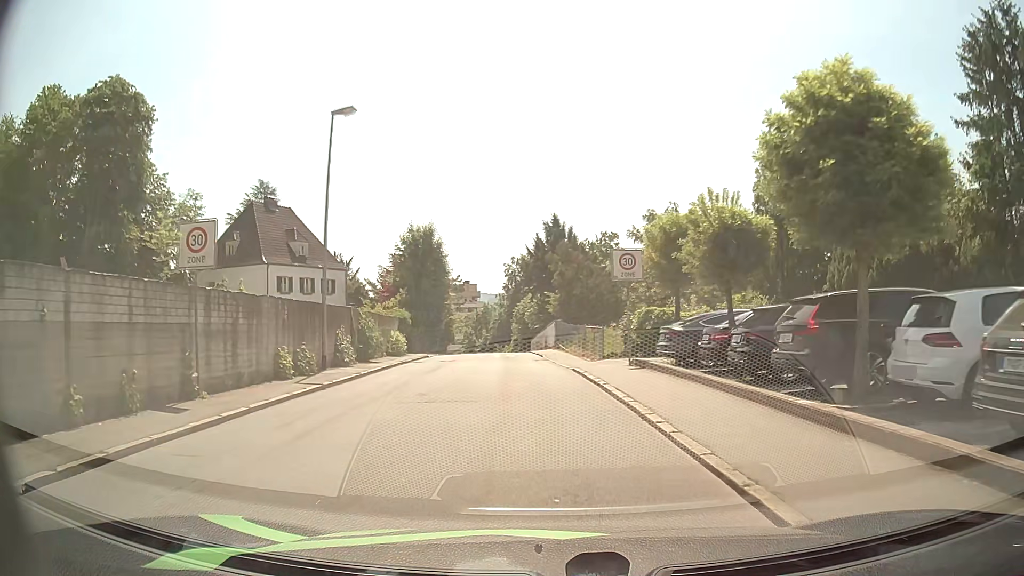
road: residential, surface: asphalt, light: Day
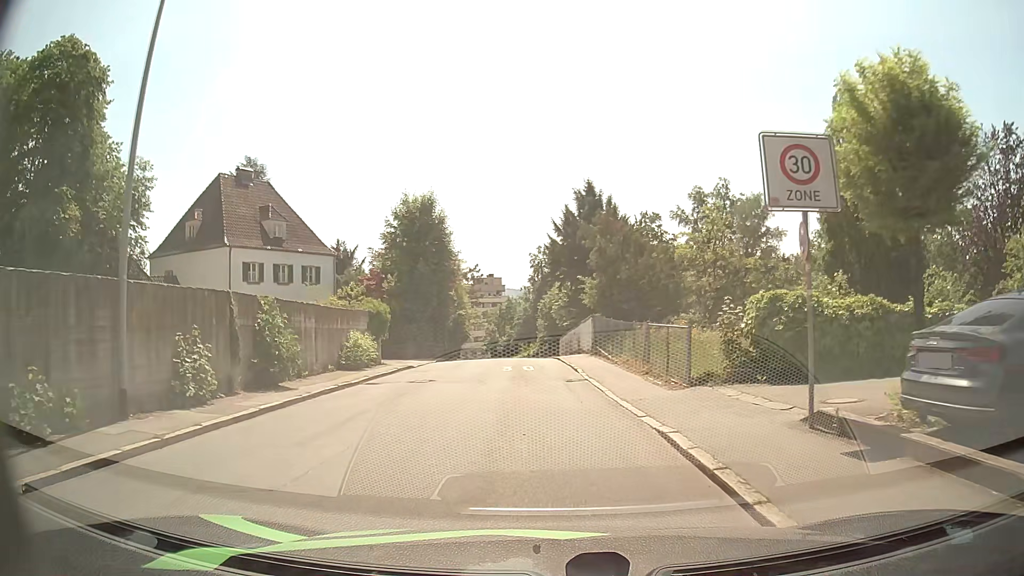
(-0.3, +11.5) m; -3°
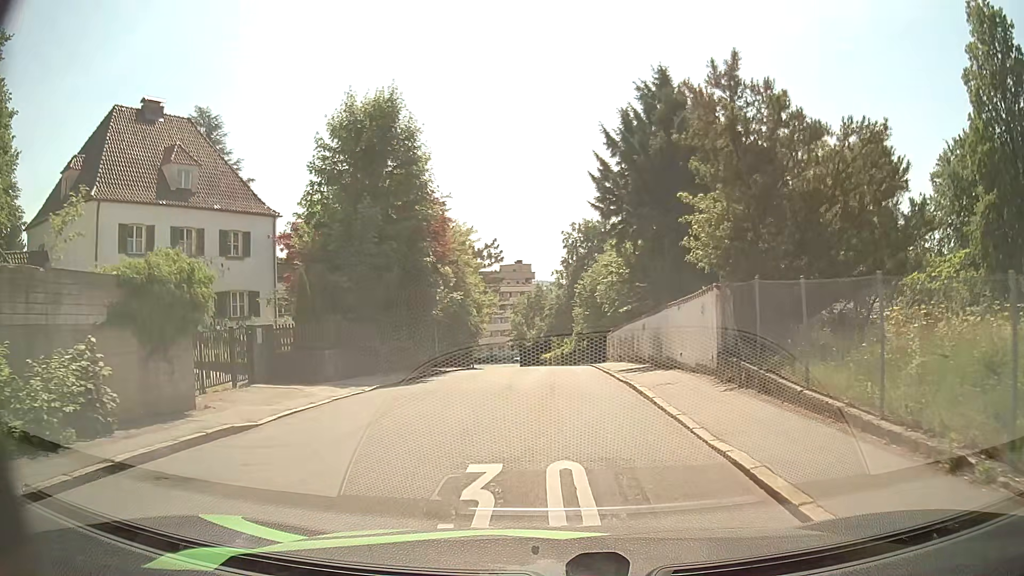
(-0.5, +17.9) m; -4°
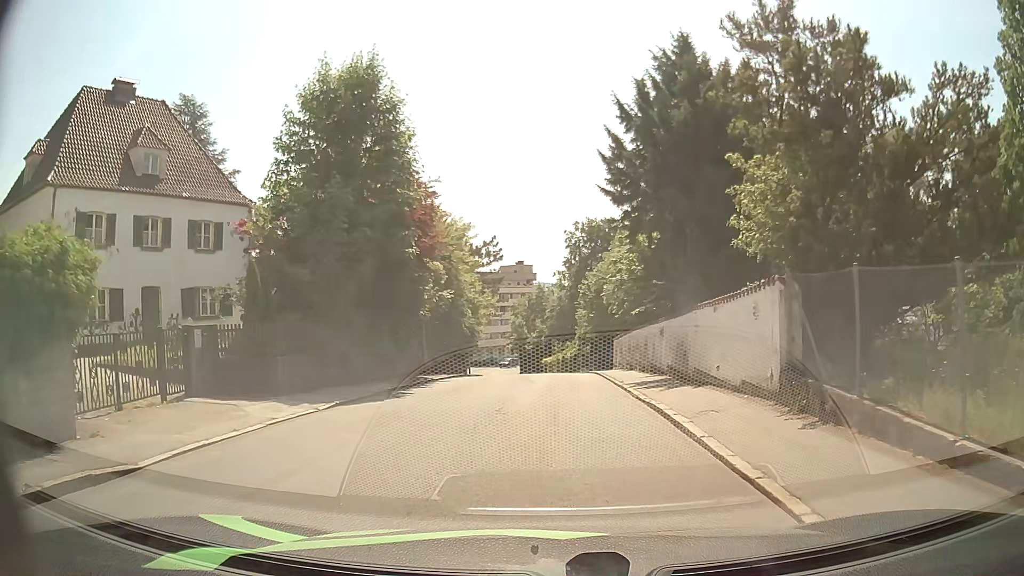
(0.0, +3.5) m; 0°
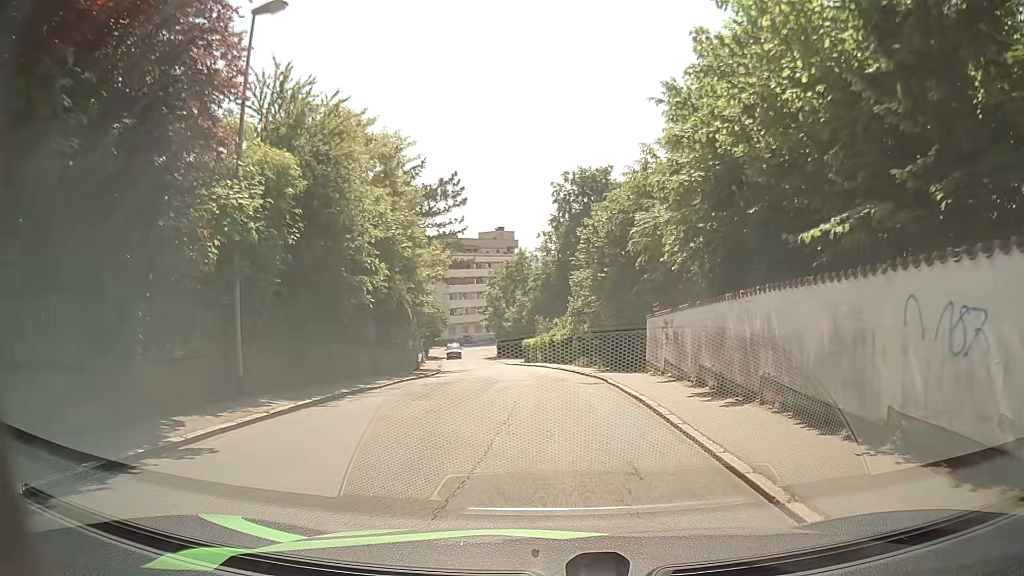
(+0.2, +17.5) m; +2°
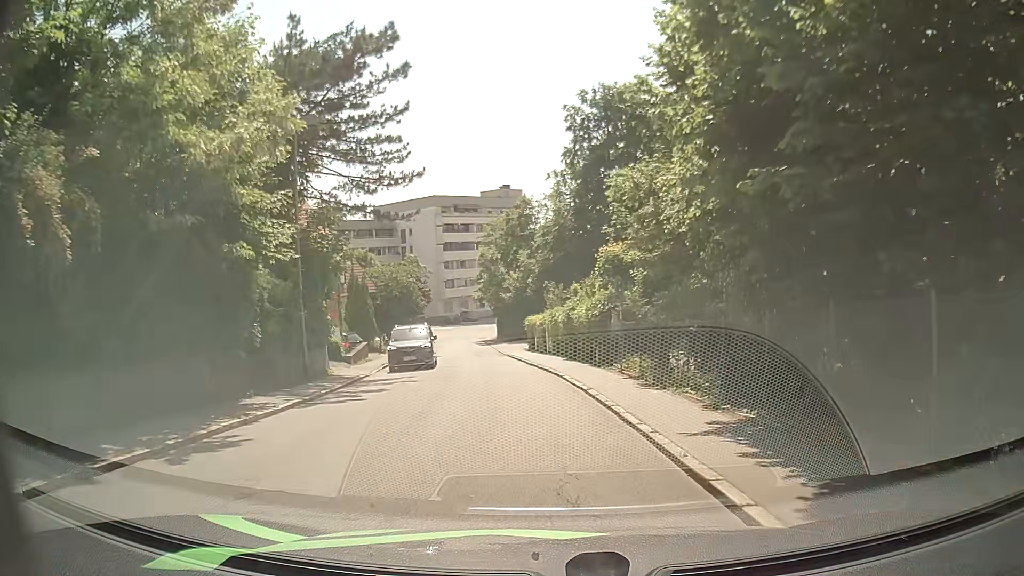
(0.0, +20.6) m; -1°
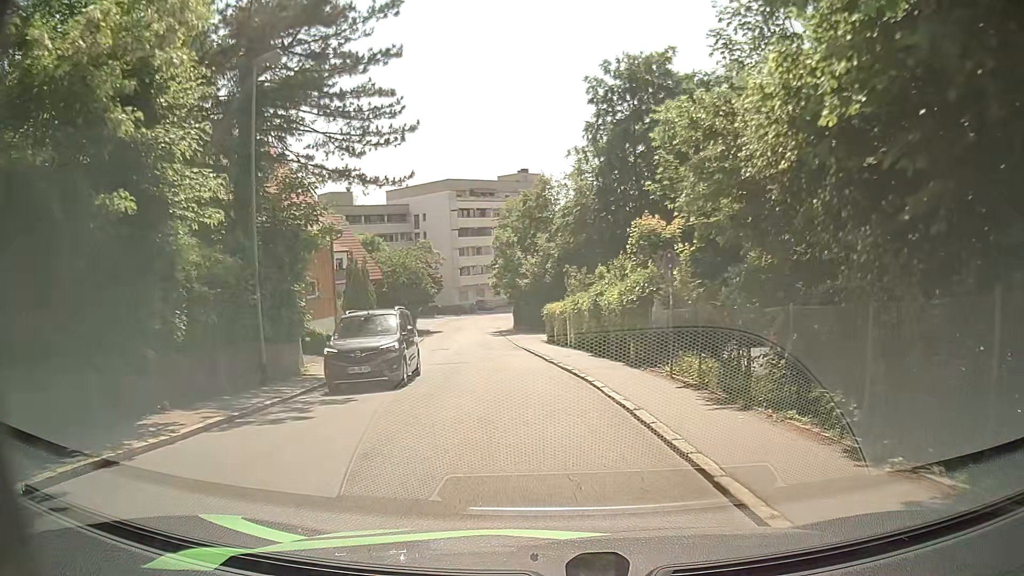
(-0.1, +4.7) m; -3°
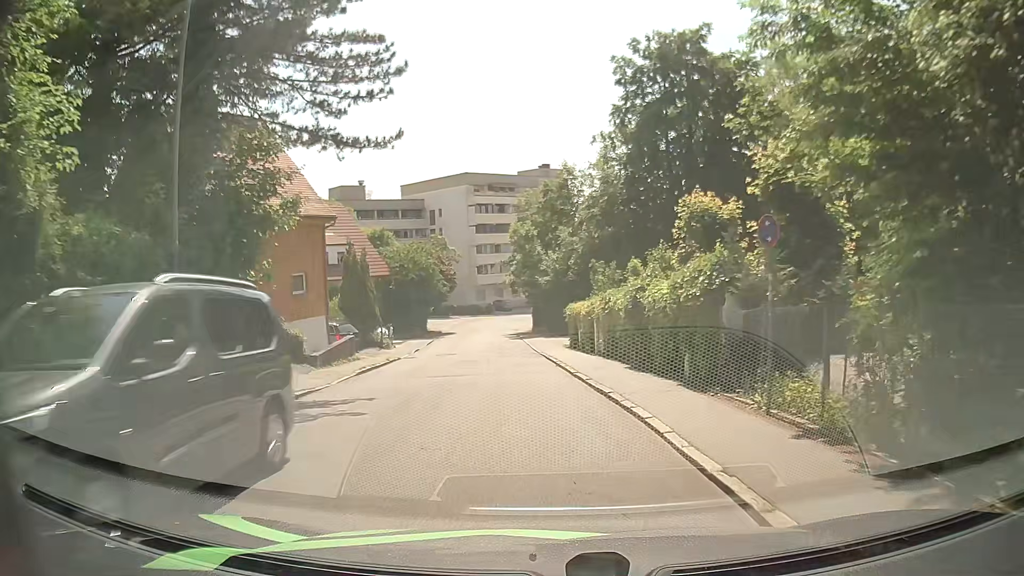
(0.0, +4.8) m; -1°
(0, +10) (-1, +20) (-2, +30) (-3, +40) (-4, +50) (-4, +60) (-2, +70) (+1, +79) (+7, +87) (+13, +95) m
